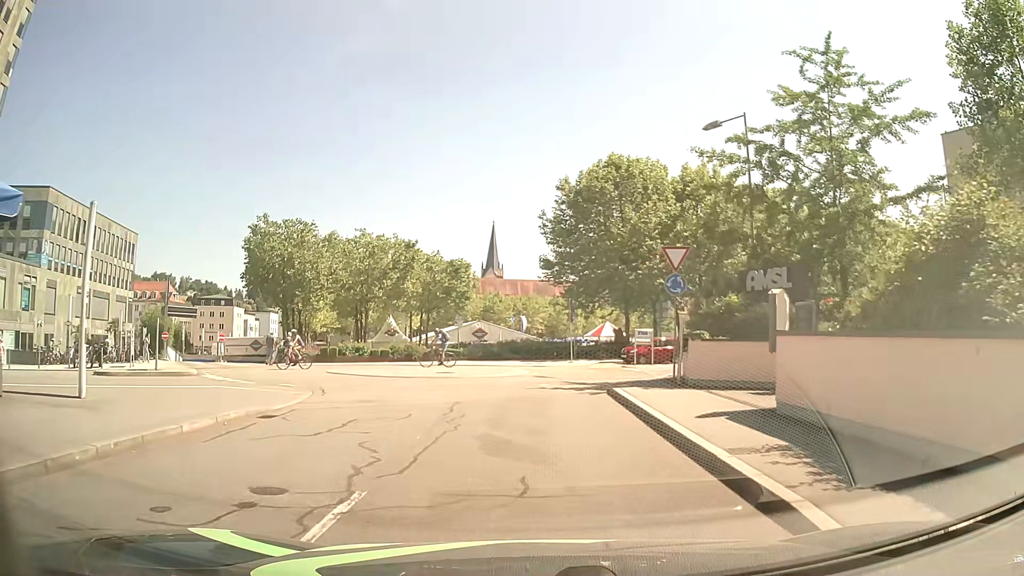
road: residential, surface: asphalt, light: Day
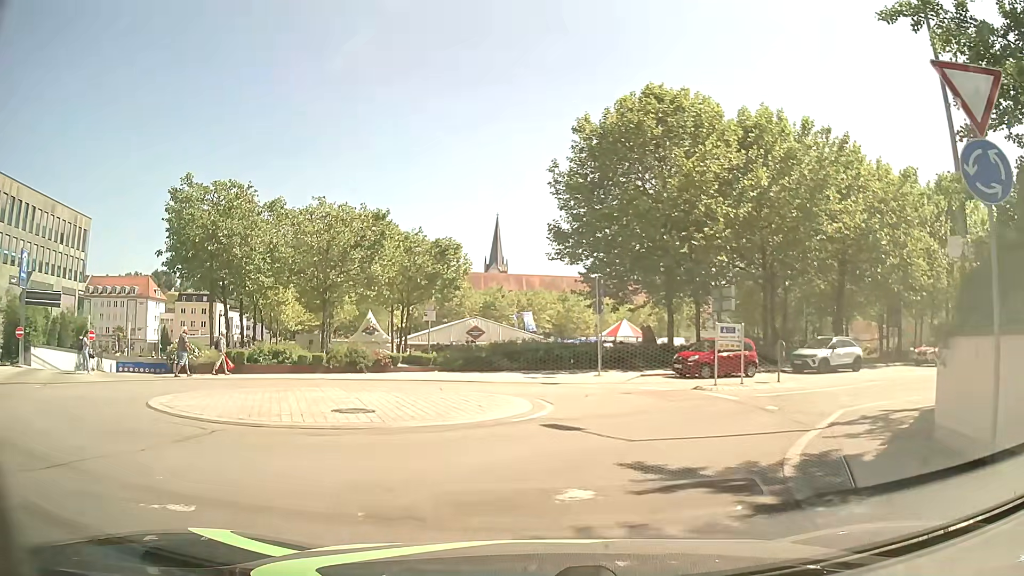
(-0.1, +13.0) m; 0°
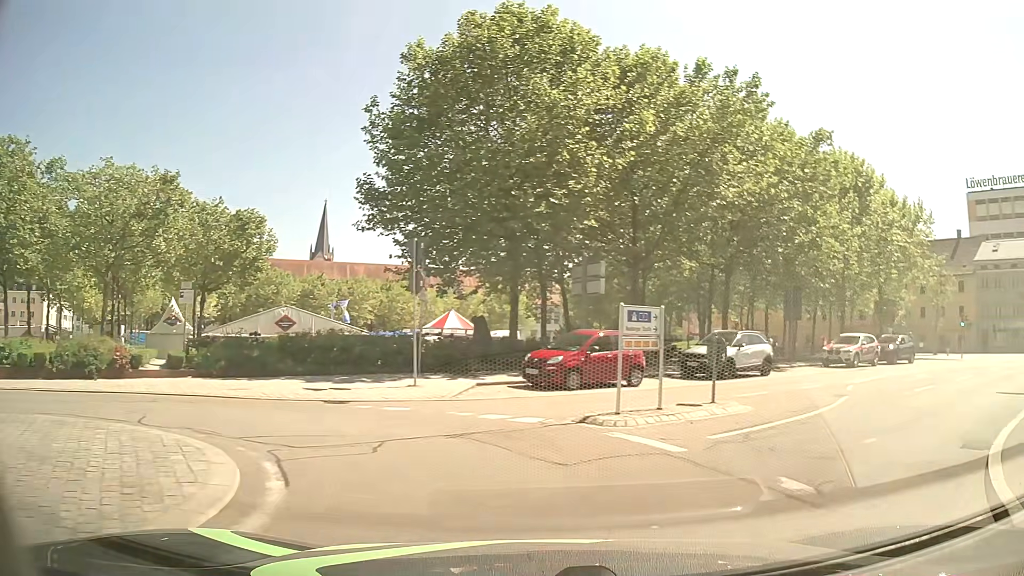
(+0.5, +8.2) m; +13°
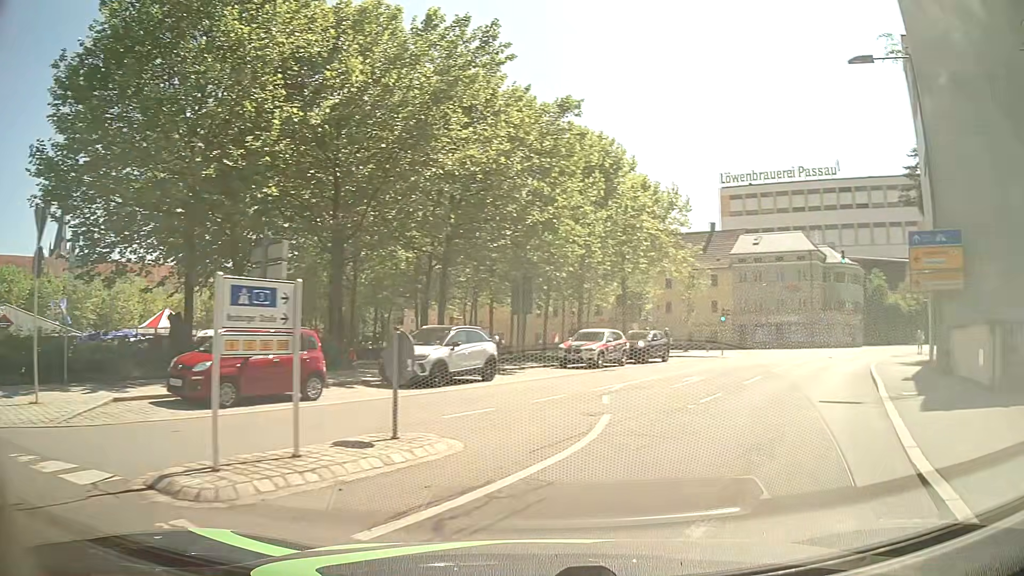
(+1.1, +4.6) m; +25°
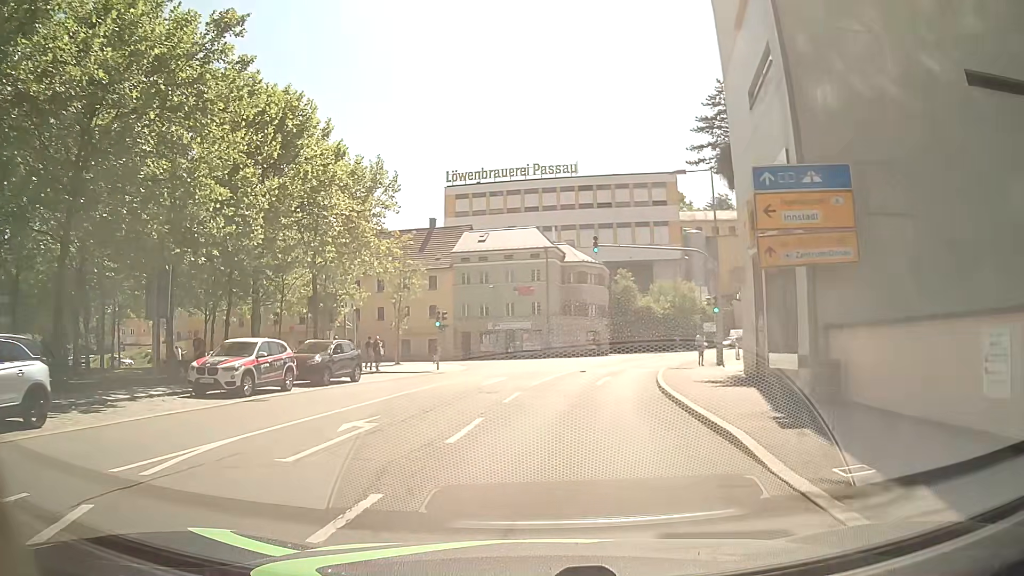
(+2.4, +9.0) m; +23°
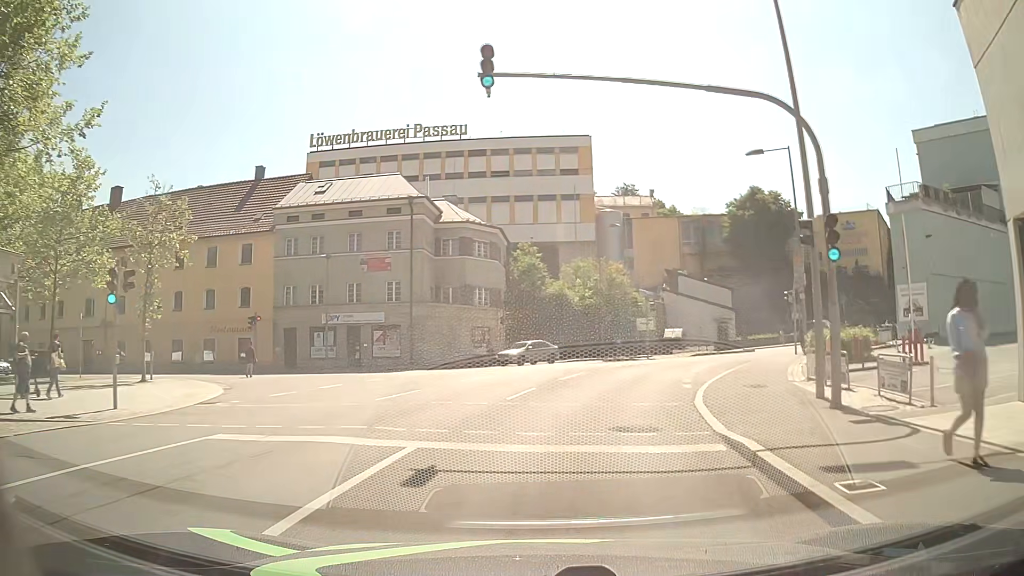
(+1.9, +22.5) m; +10°
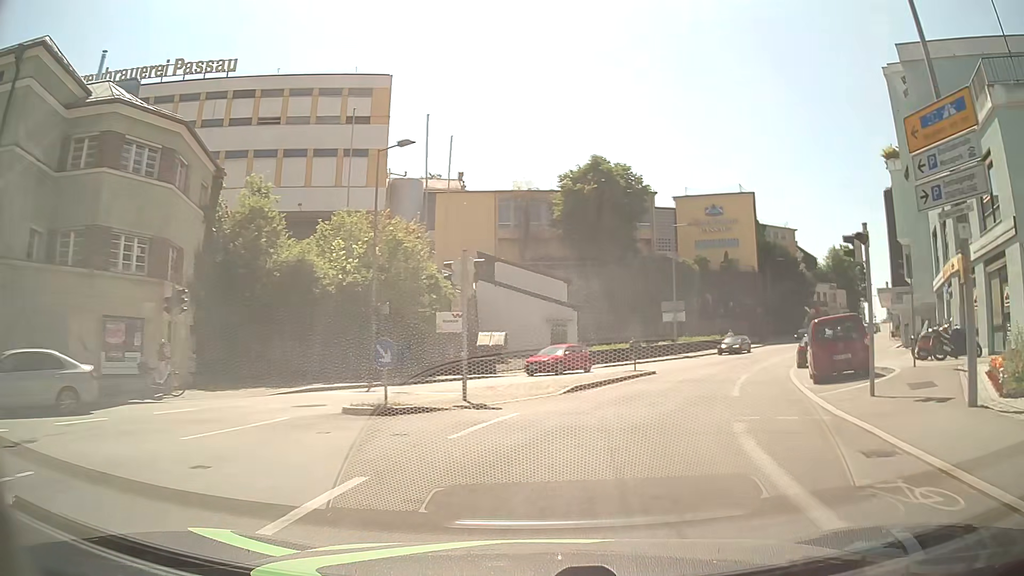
(+2.8, +23.3) m; +17°
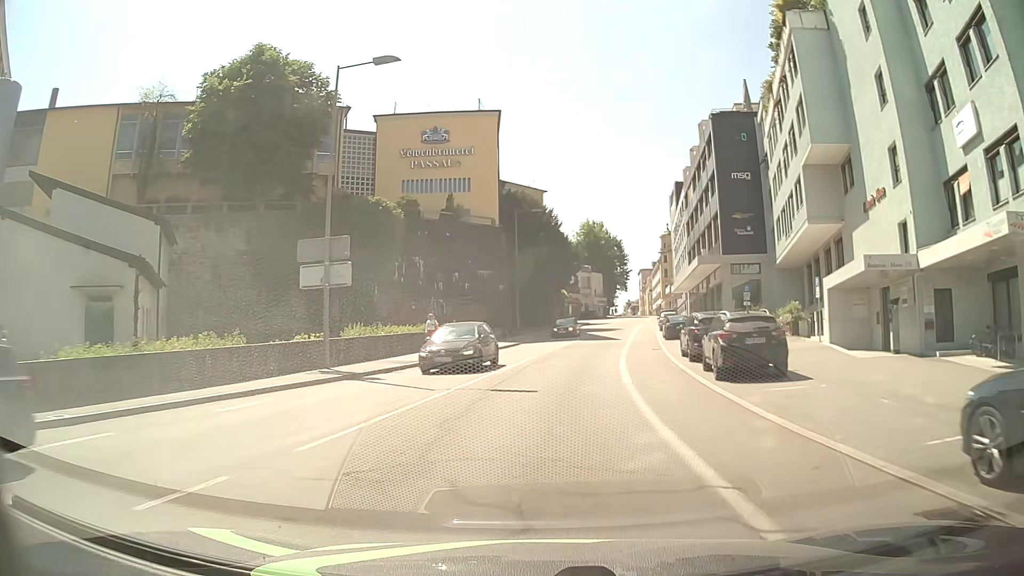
(+7.8, +30.2) m; +25°
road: tertiary
(0, +10) (+1, +20) (+2, +30) (+3, +40) (+5, +50) (+7, +60) (+8, +69) (+10, +79) (+12, +89) (+14, +99) m
